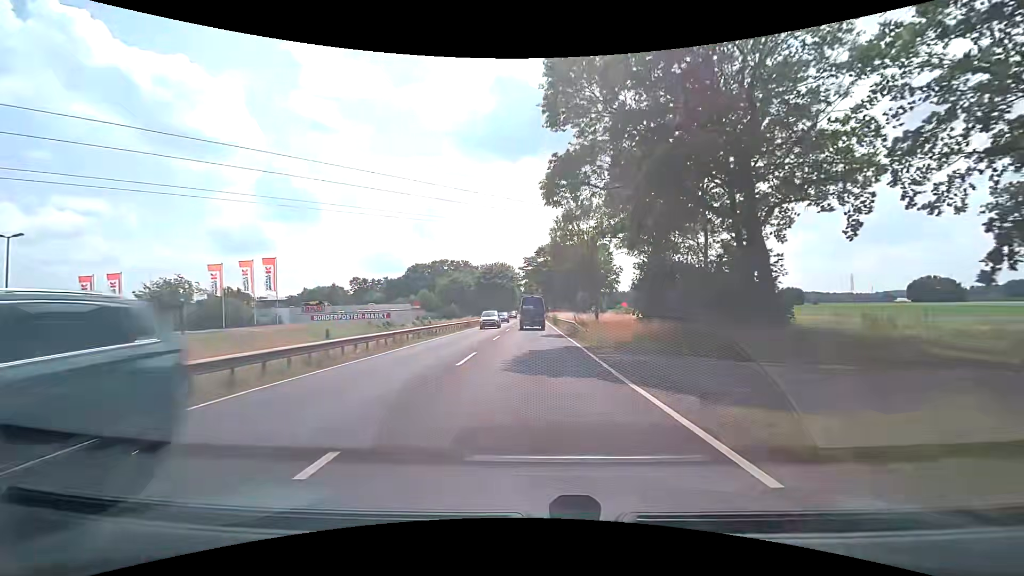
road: primary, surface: asphalt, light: Day
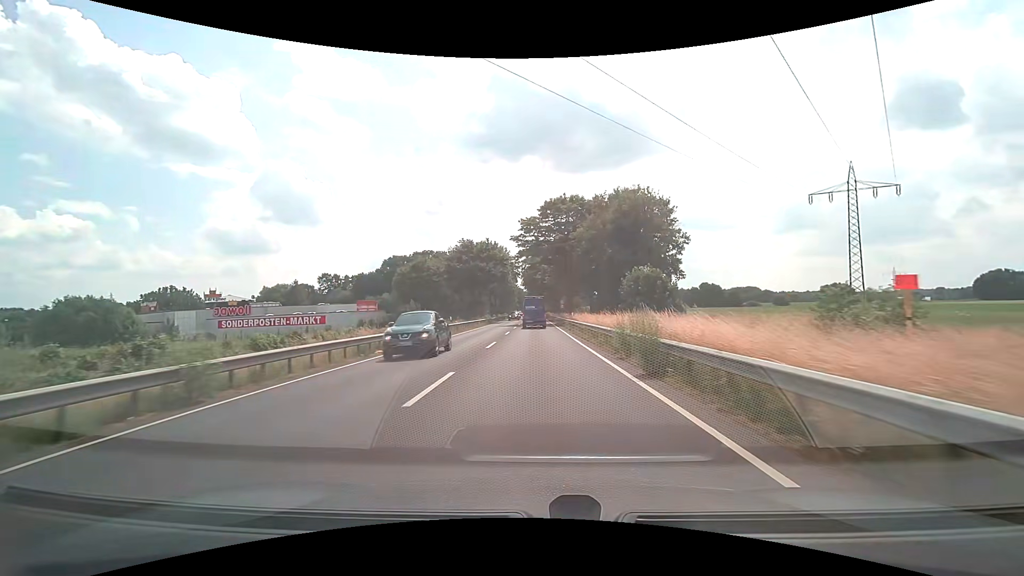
(-0.3, +41.8) m; 0°
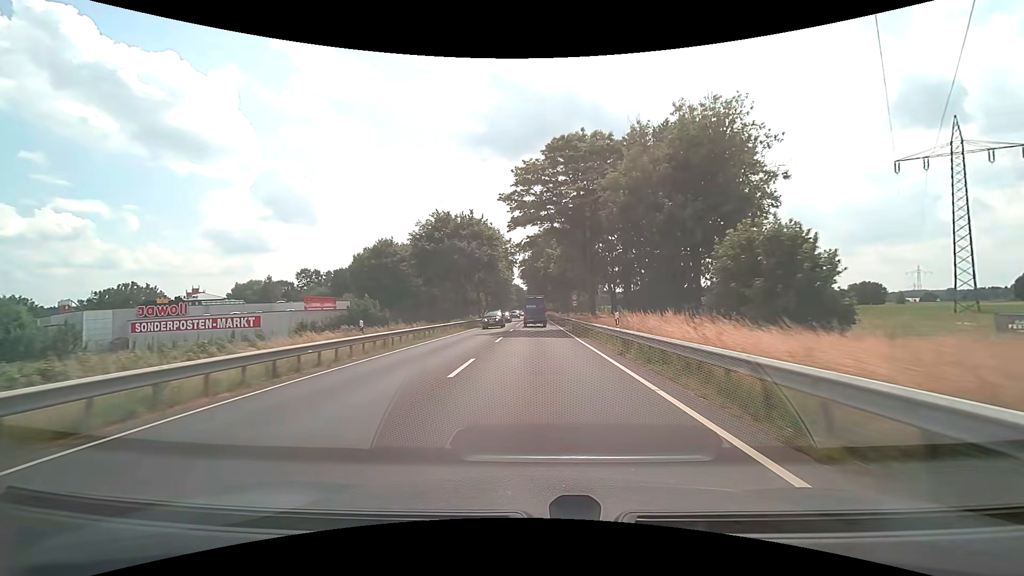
(0.0, +21.0) m; 0°
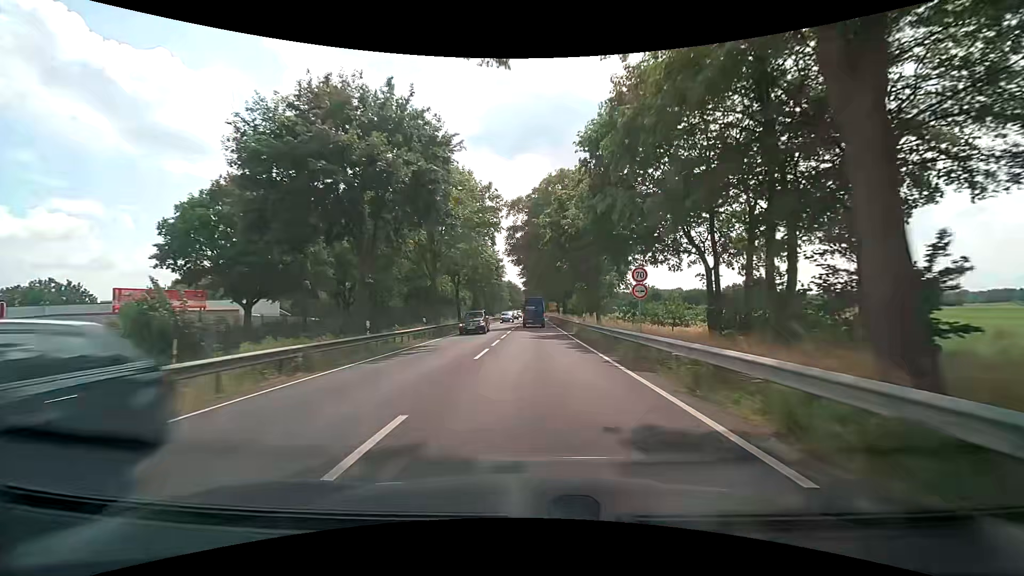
(+0.1, +31.7) m; 0°
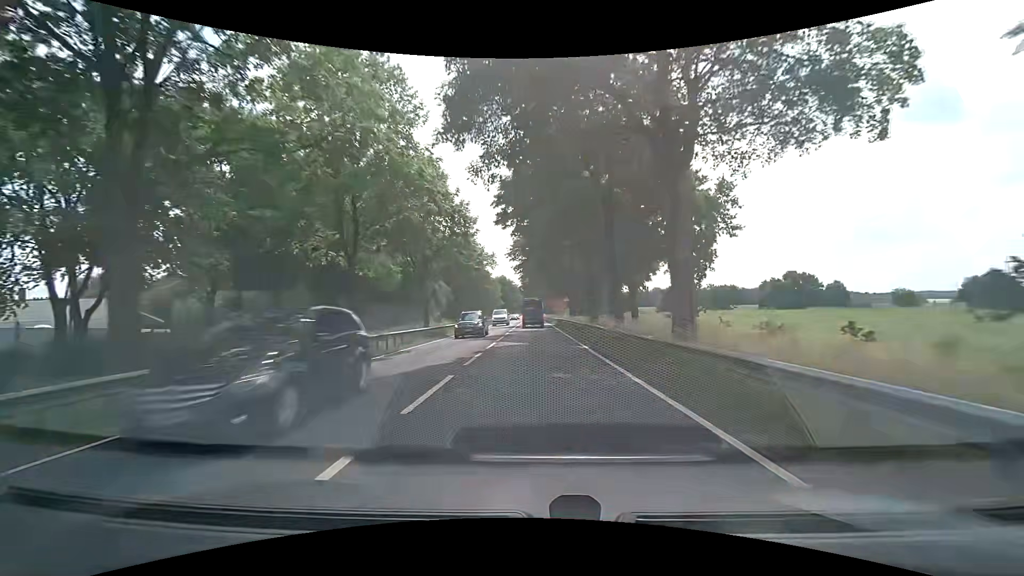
(+0.1, +31.8) m; +1°
(0, +10) (0, +20) (0, +30) (0, +40) (-1, +50) (-1, +60) (-1, +70) (-1, +80) (-1, +90) (-1, +100) m
